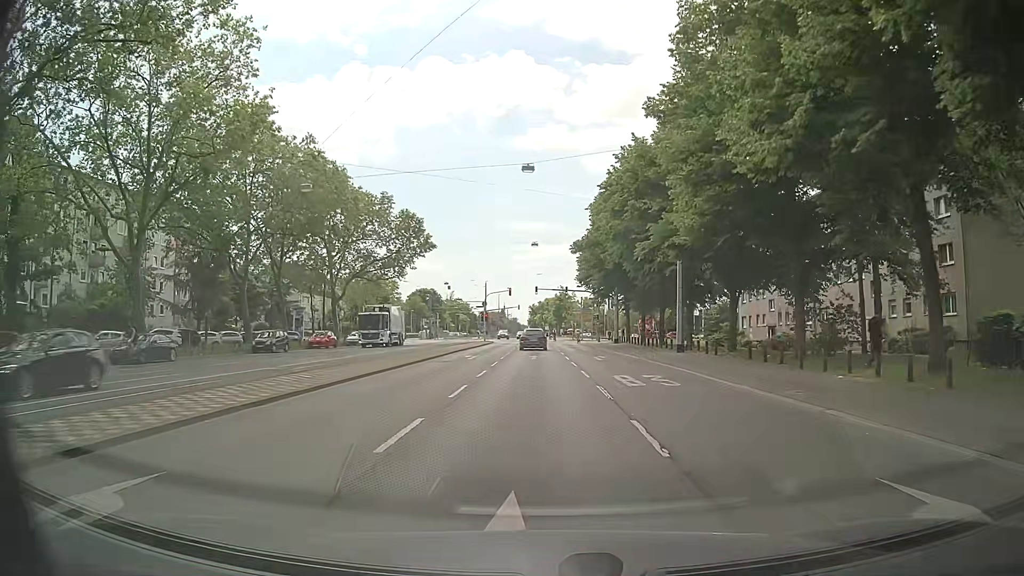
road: secondary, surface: asphalt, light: Day
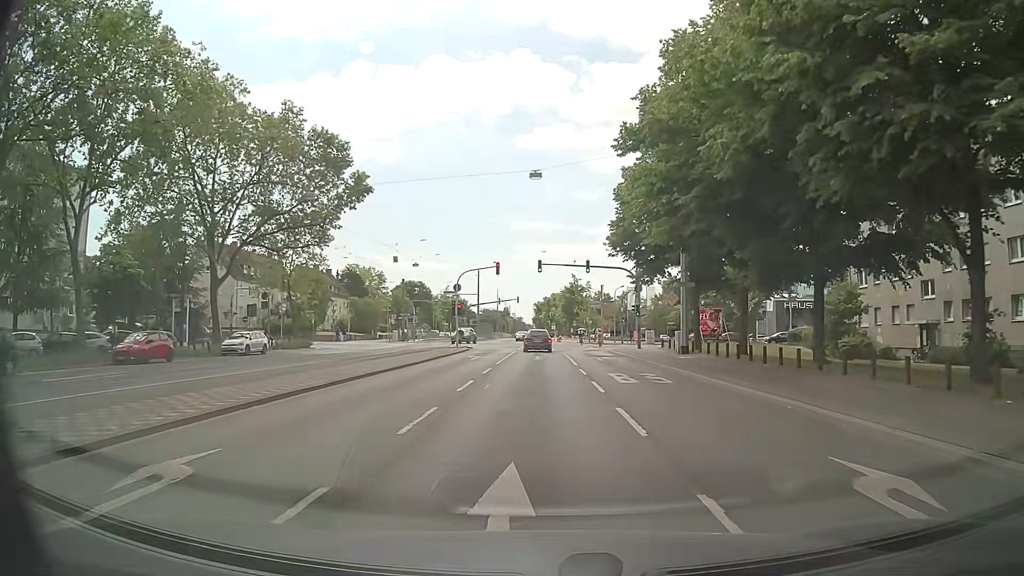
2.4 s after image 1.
(-0.2, +28.8) m; -1°
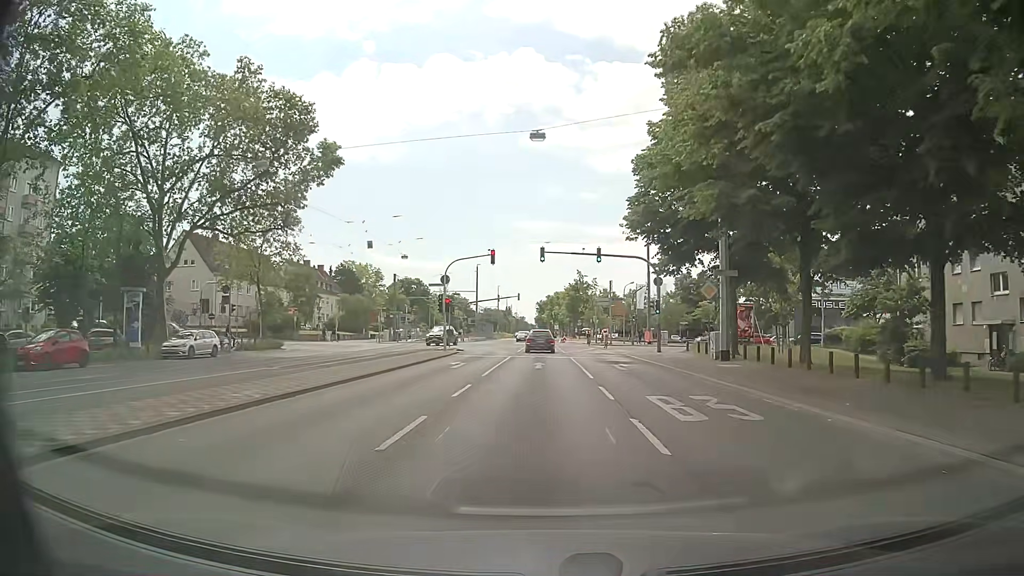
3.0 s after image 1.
(0.0, +7.3) m; 0°
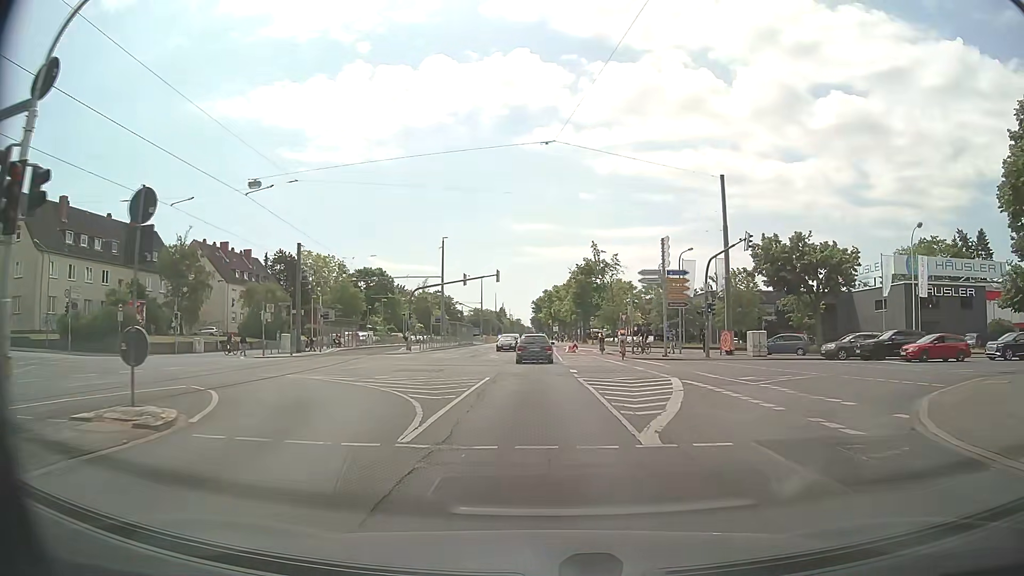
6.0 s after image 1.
(+0.1, +35.2) m; 0°
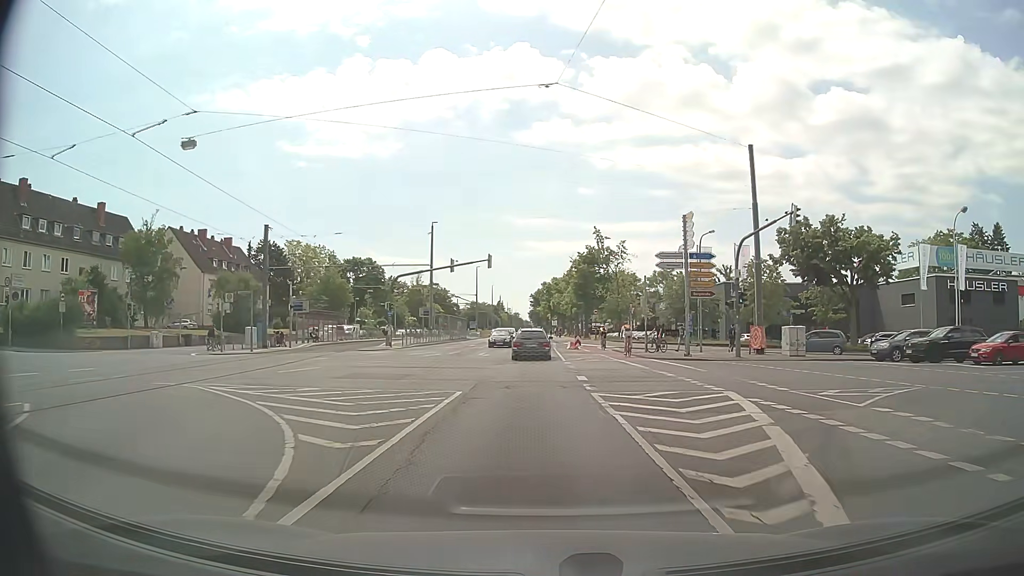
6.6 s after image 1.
(+0.1, +6.7) m; +1°
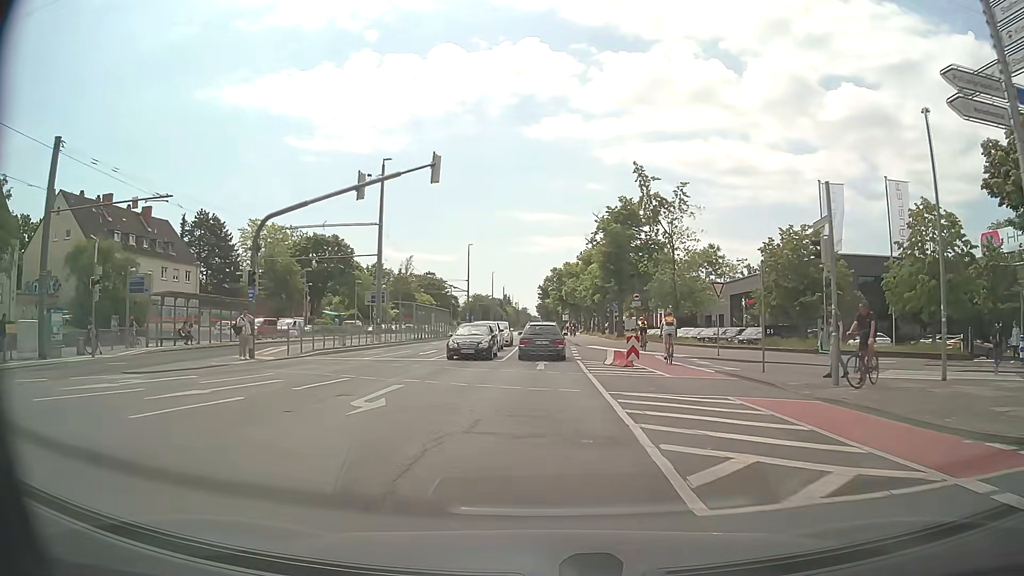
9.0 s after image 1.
(-0.2, +25.3) m; -1°
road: tertiary
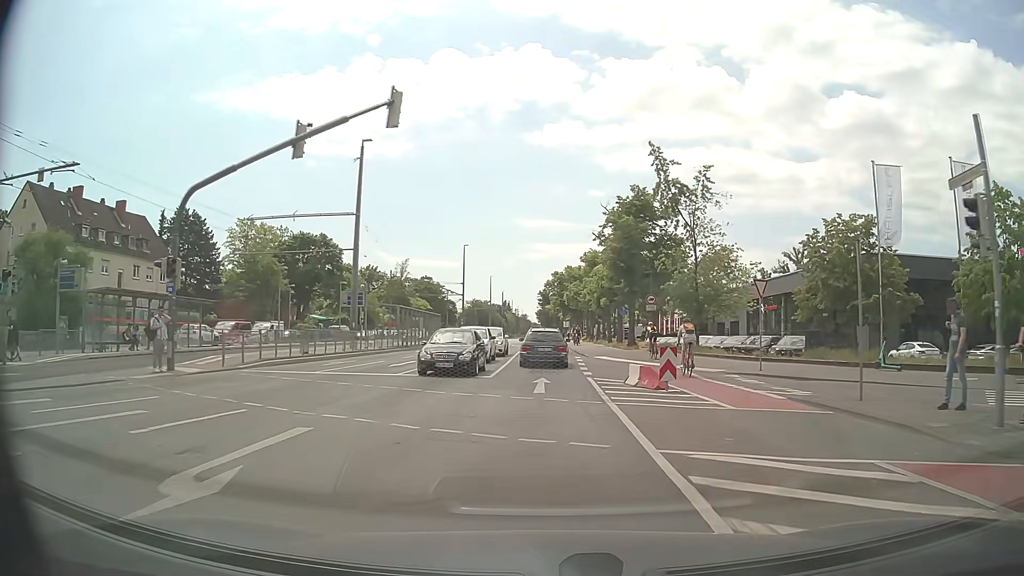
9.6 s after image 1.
(0.0, +6.0) m; 0°
